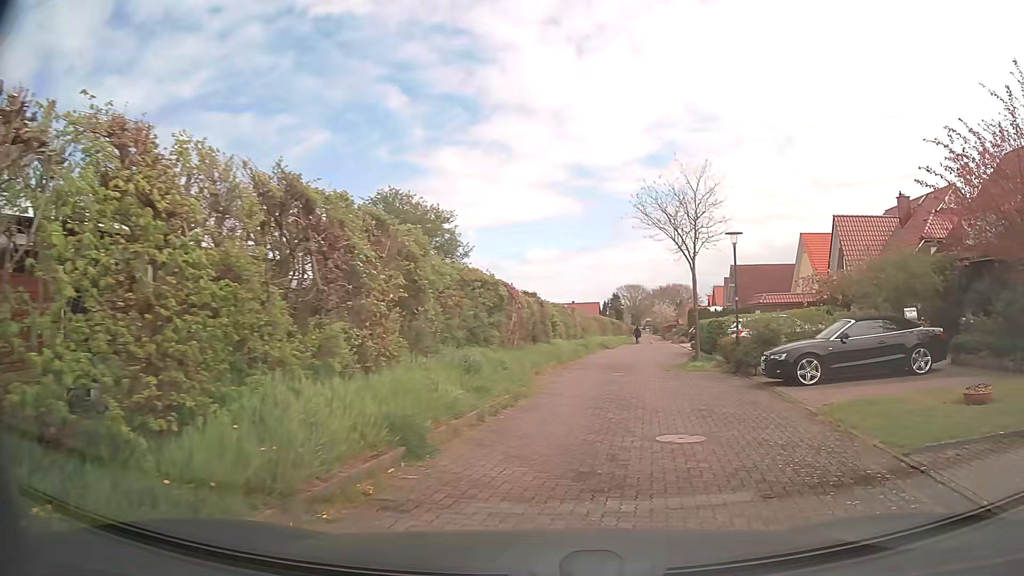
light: Day
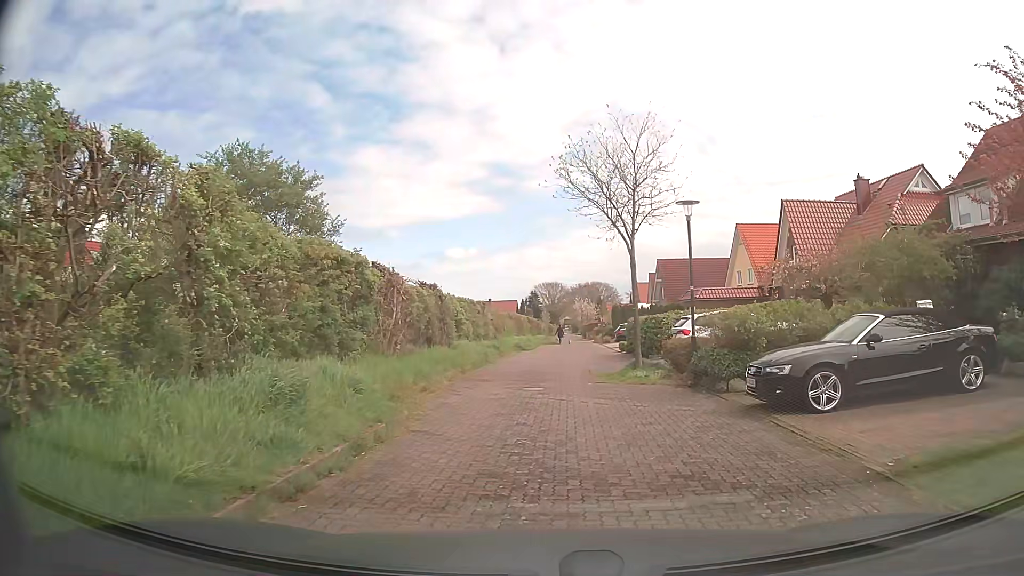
(+0.3, +5.0) m; +6°
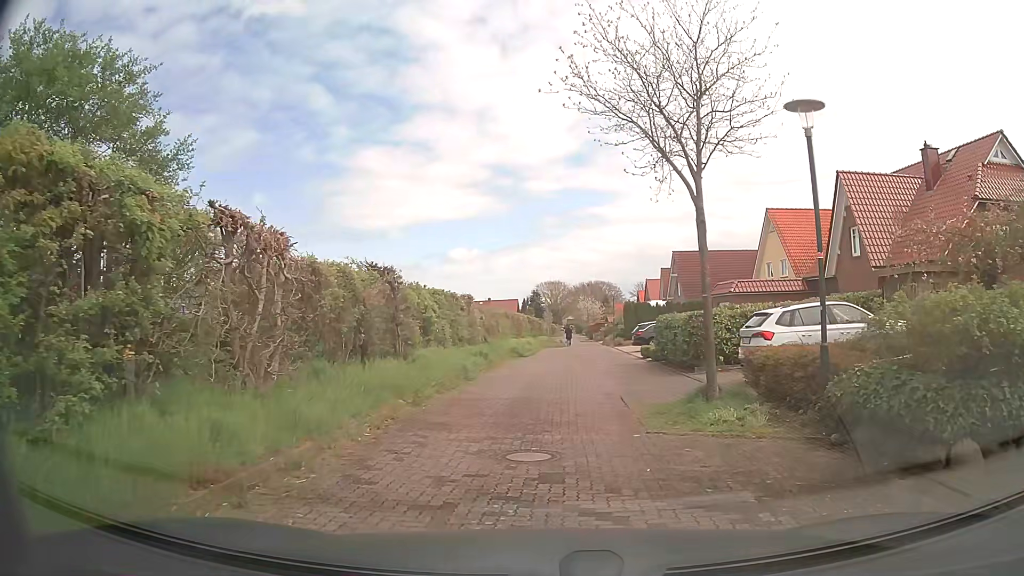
(0.0, +7.4) m; 0°
